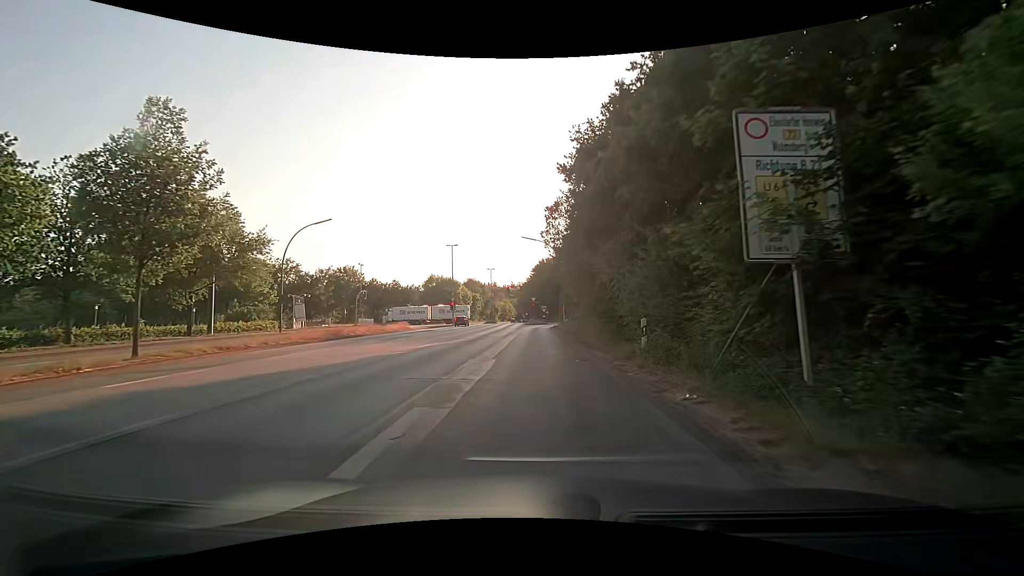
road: secondary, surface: asphalt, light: Day
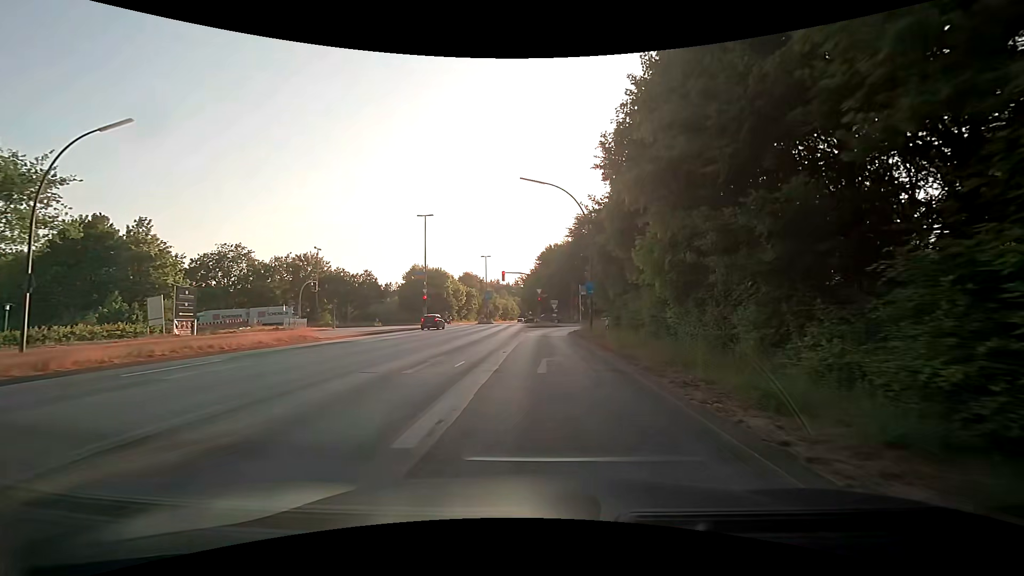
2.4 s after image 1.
(-0.3, +23.2) m; -1°
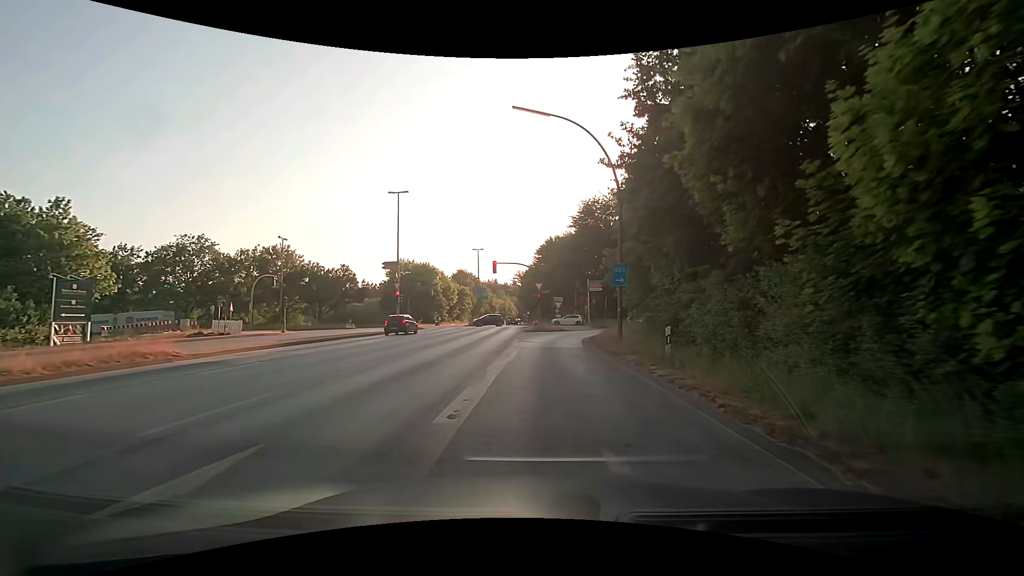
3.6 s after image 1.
(+0.1, +11.0) m; 0°
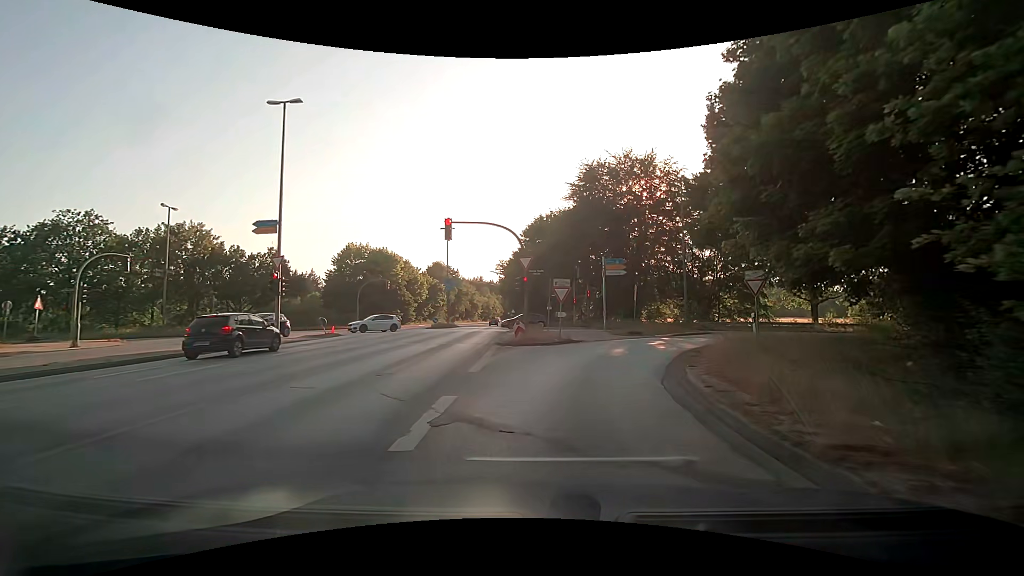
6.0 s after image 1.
(+0.2, +19.1) m; +1°
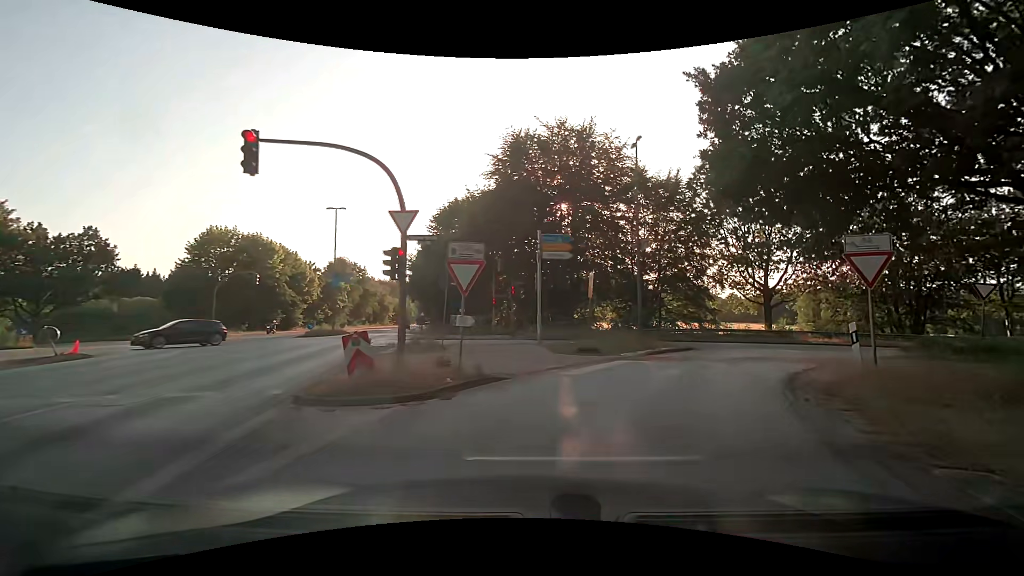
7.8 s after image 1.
(+0.8, +11.8) m; +8°
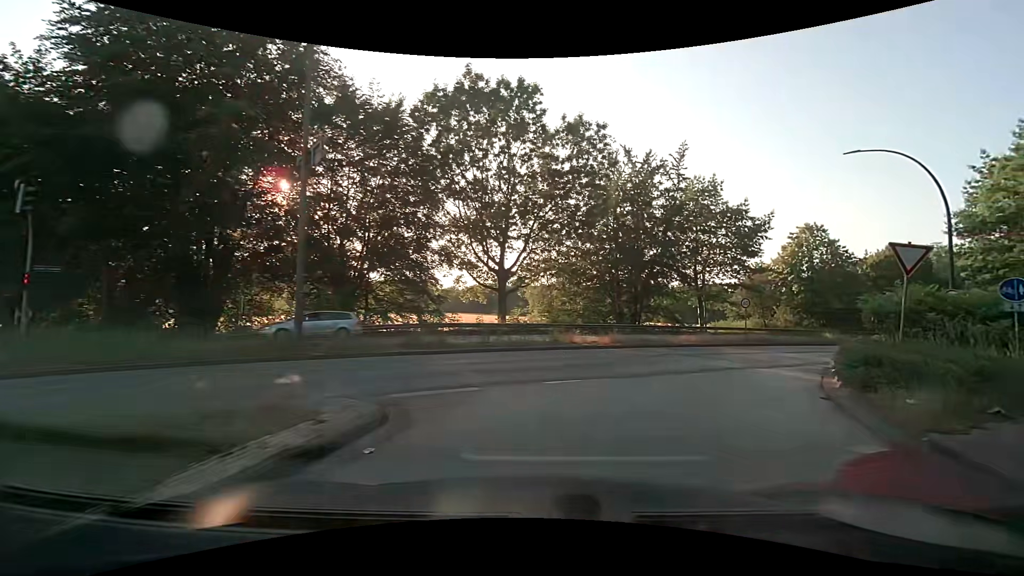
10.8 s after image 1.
(+4.4, +16.0) m; +31°
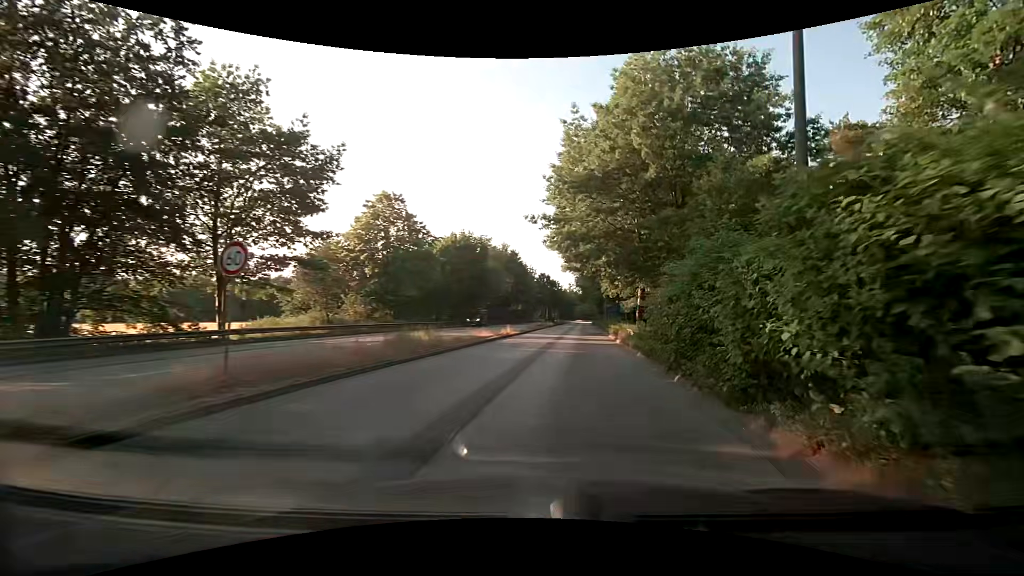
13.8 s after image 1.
(+8.3, +20.0) m; +46°
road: primary
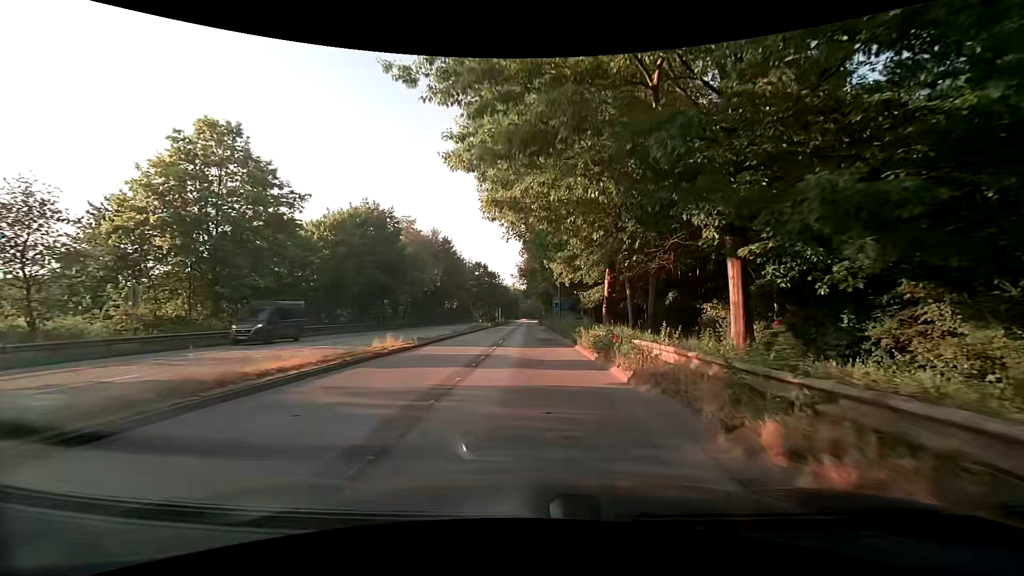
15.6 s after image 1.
(+1.9, +18.5) m; +7°
(0, +10) (0, +20) (0, +30) (0, +40) (0, +50) (0, +60) (0, +70) (0, +80) (-1, +90) (-1, +100) m
